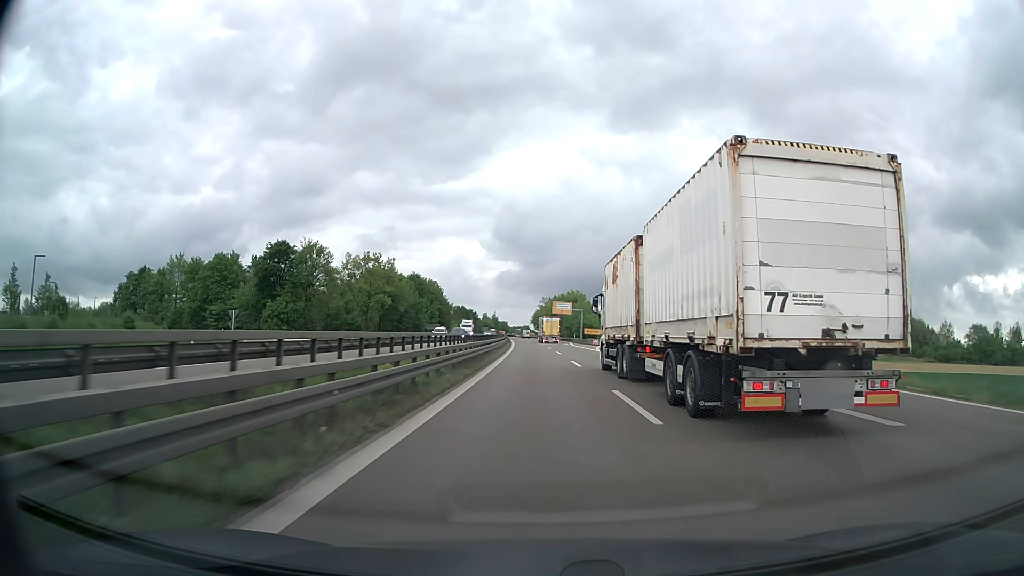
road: trunk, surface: asphalt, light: Day
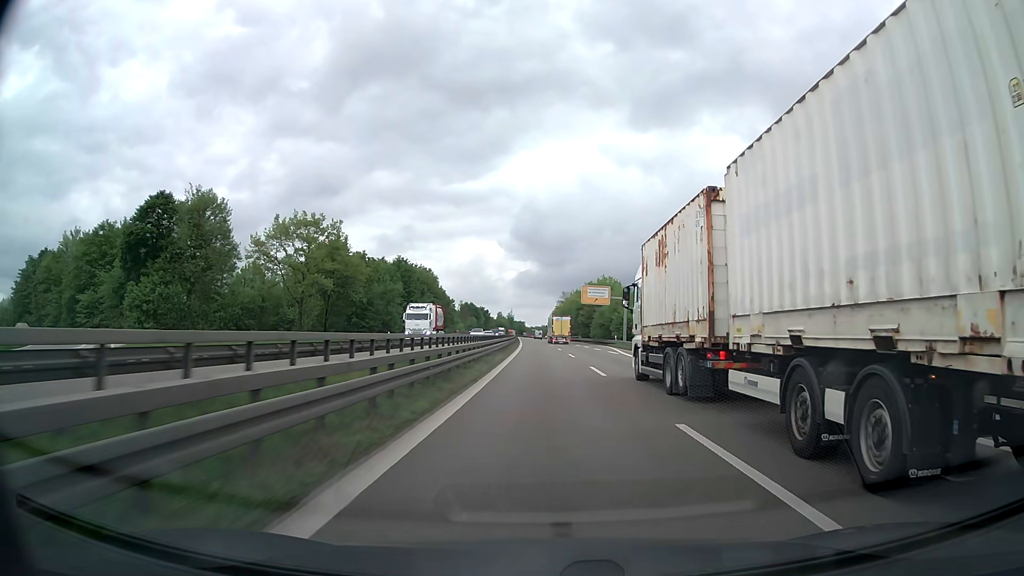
(-0.6, +42.3) m; -2°
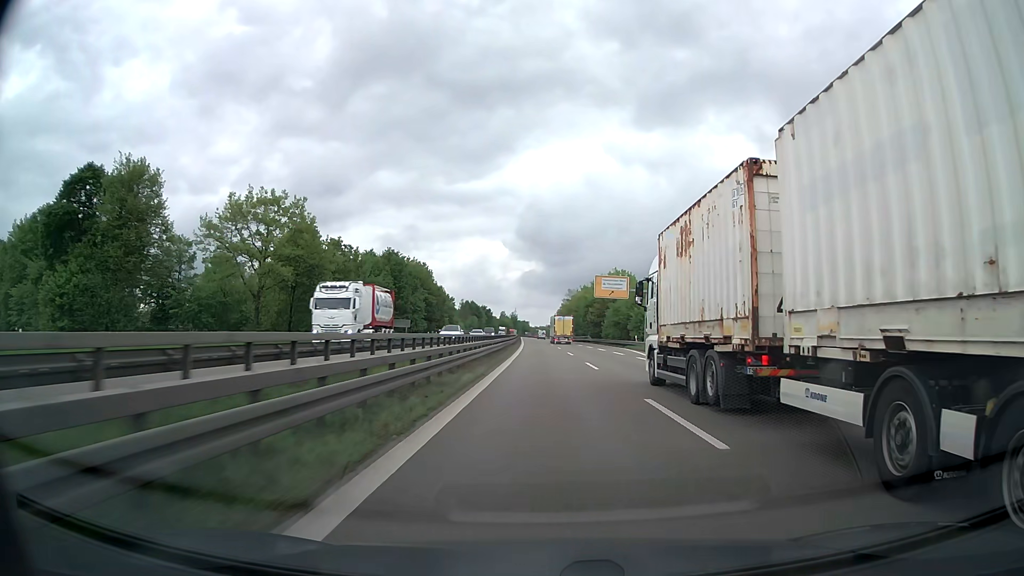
(-0.1, +14.2) m; -1°
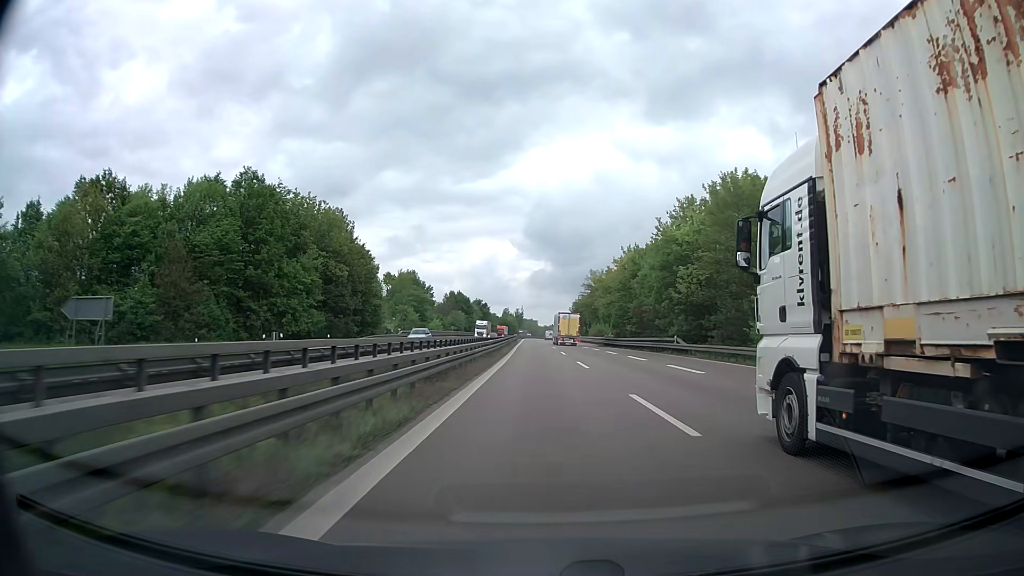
(-0.5, +71.3) m; -1°
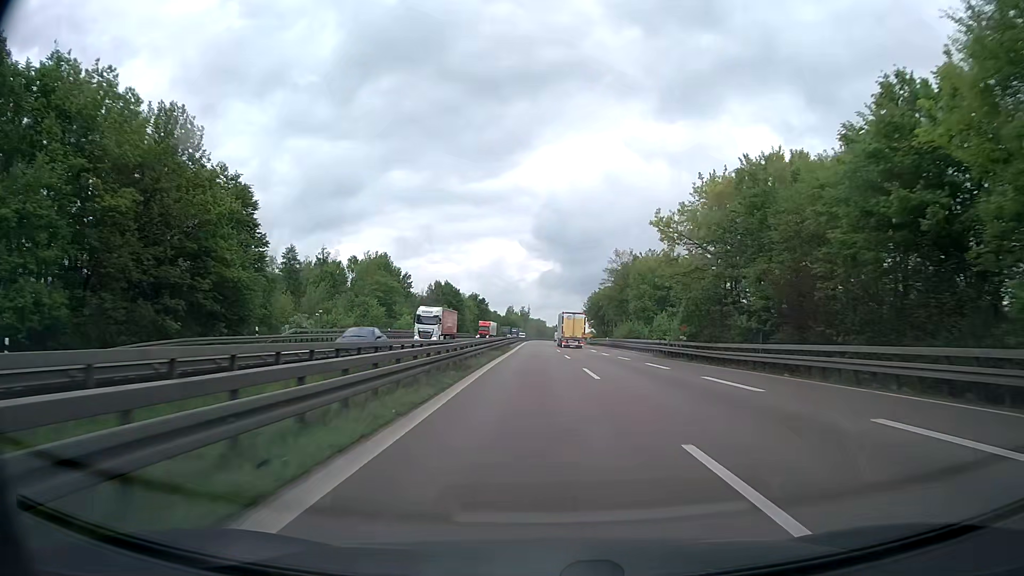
(-0.3, +43.0) m; -1°
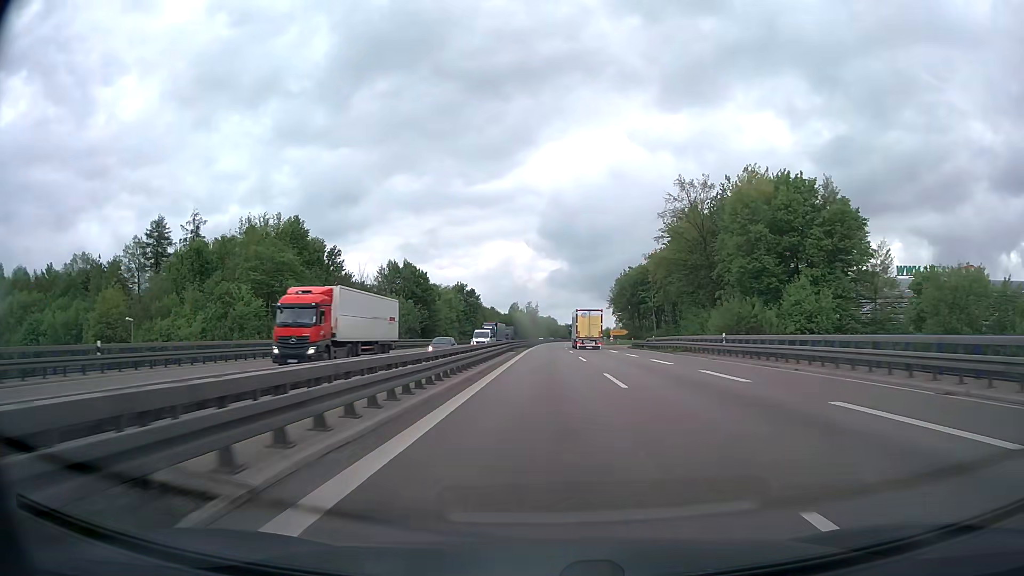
(-0.4, +57.6) m; -1°
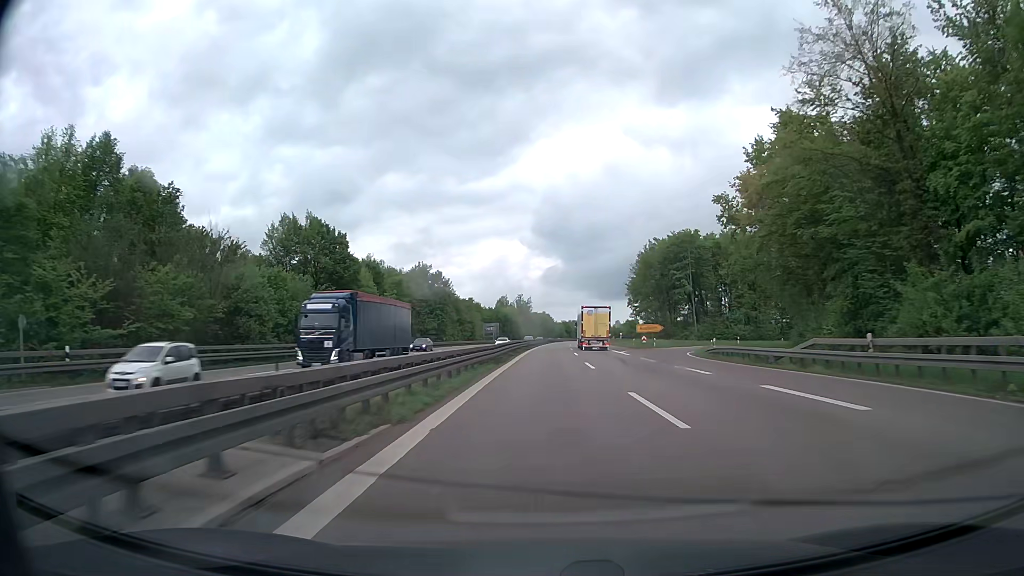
(0.0, +43.6) m; 0°
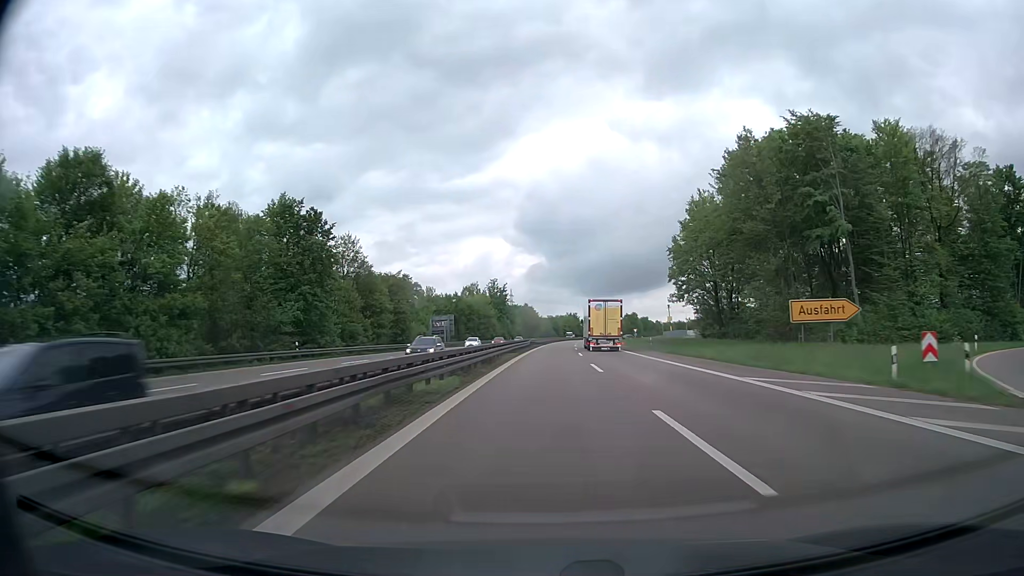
(+0.6, +58.3) m; +1°
(0, +10) (0, +20) (0, +30) (0, +40) (+1, +50) (+1, +60) (+2, +70) (+2, +80) (+3, +90) (+3, +100) m
